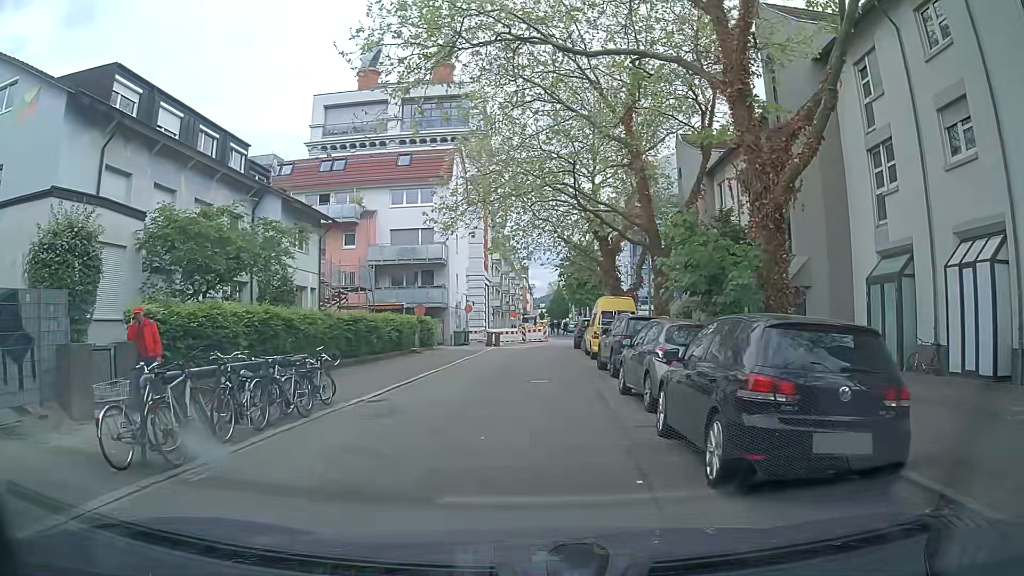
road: residential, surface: asphalt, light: Day
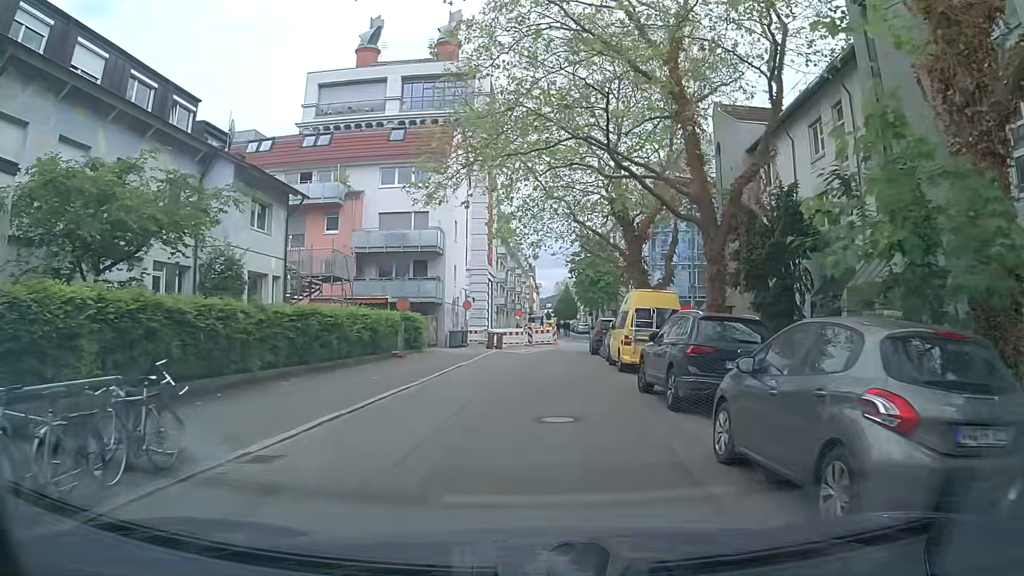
(+0.1, +6.5) m; +2°
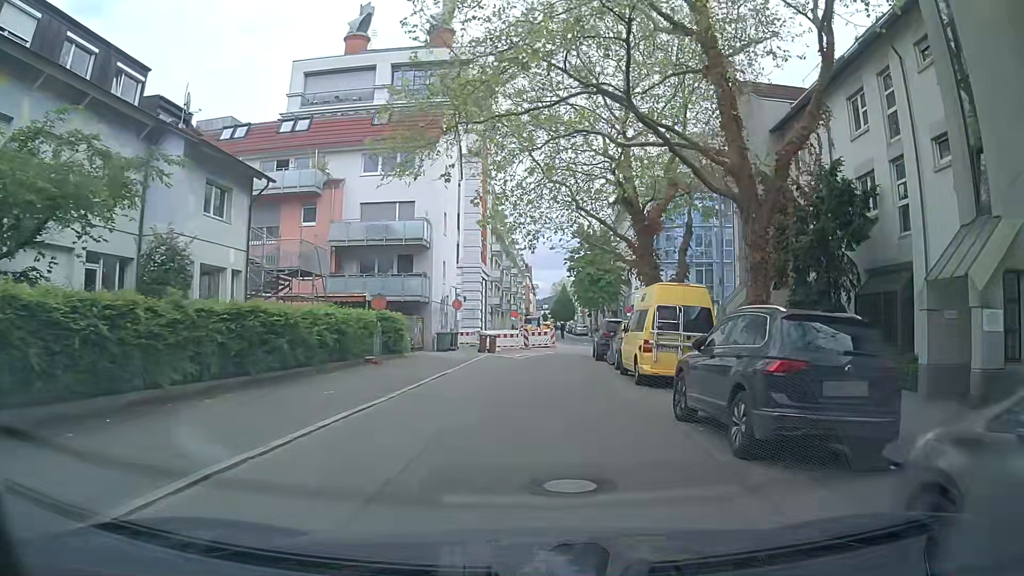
(0.0, +3.9) m; -1°
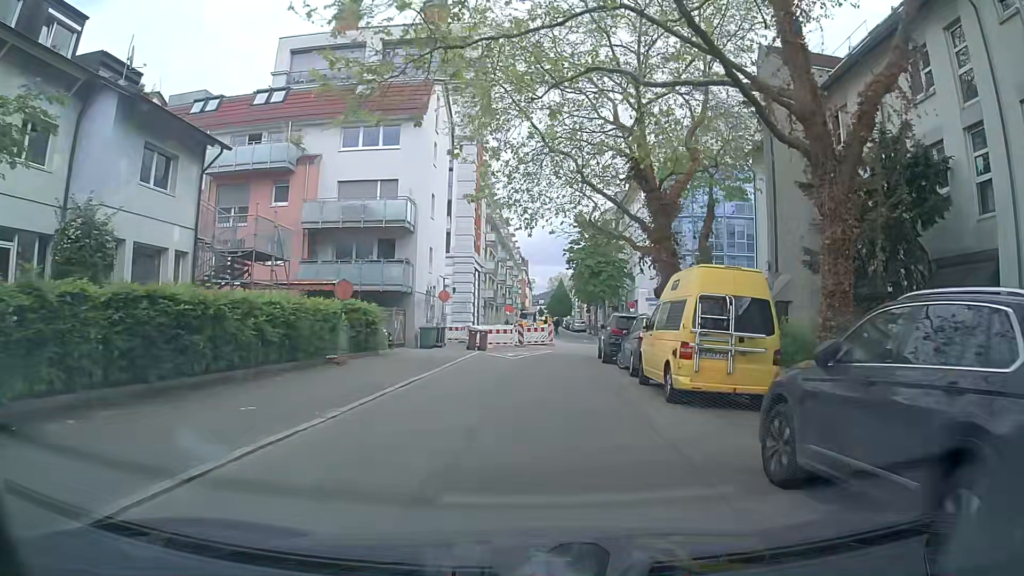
(+0.1, +4.2) m; +2°
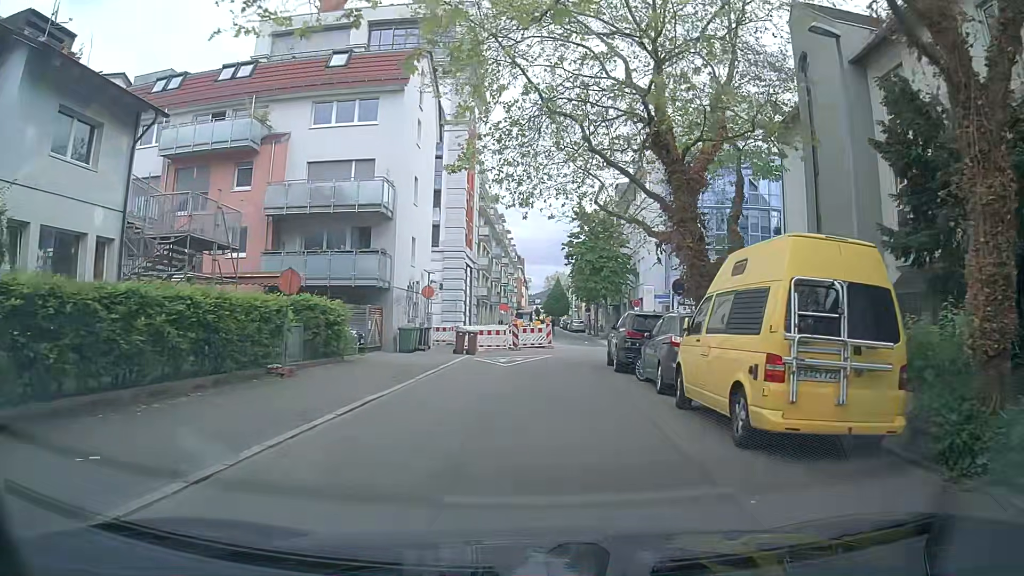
(0.0, +4.3) m; -1°
